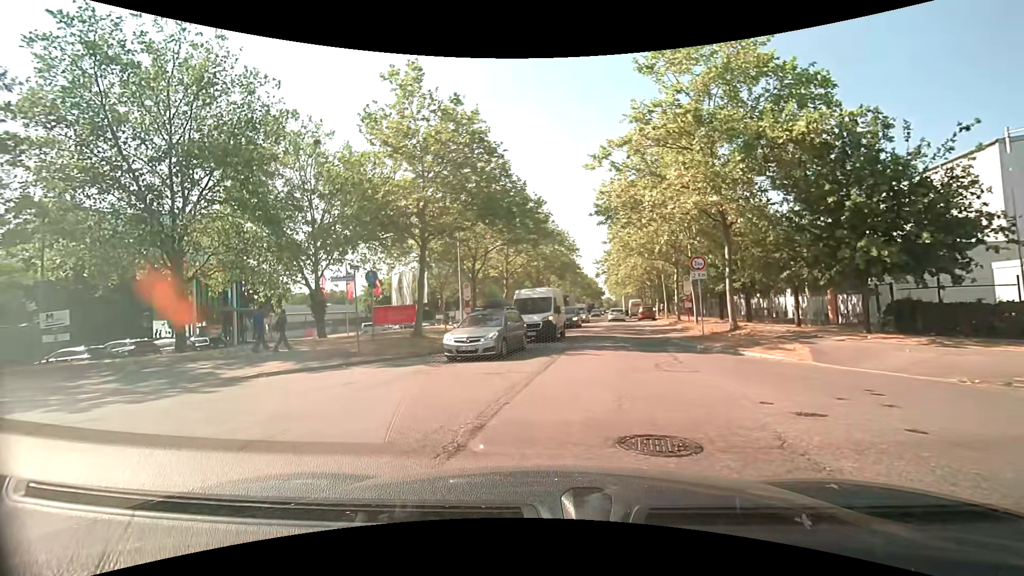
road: tertiary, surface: asphalt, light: Day
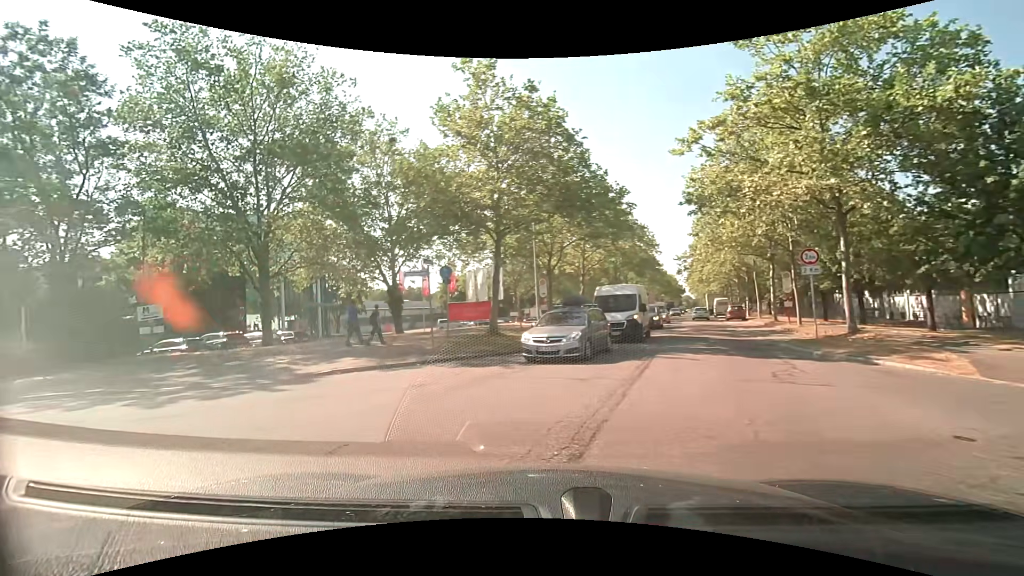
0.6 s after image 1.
(-0.1, +1.3) m; -7°
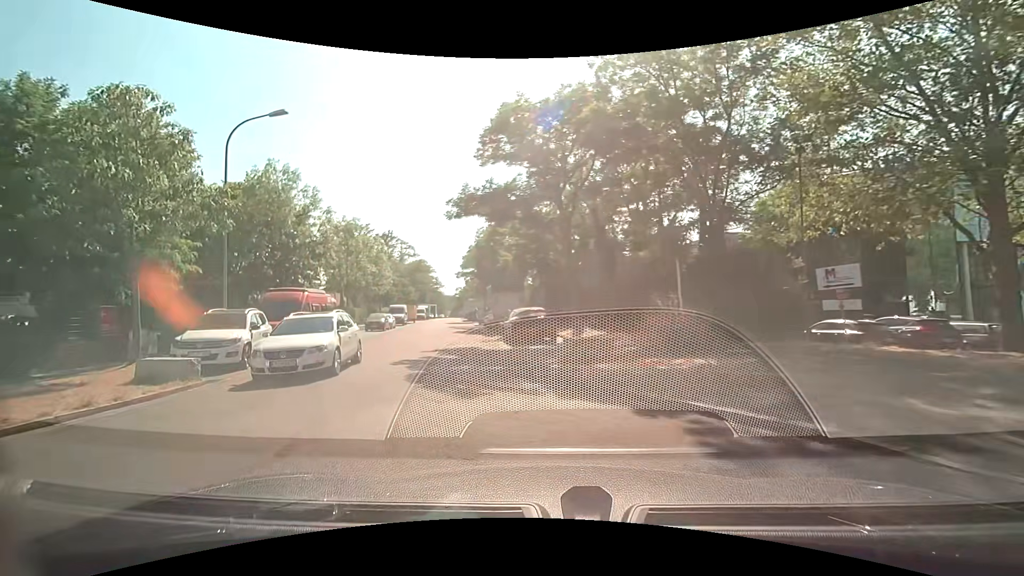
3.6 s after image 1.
(-5.3, +7.4) m; -62°
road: residential
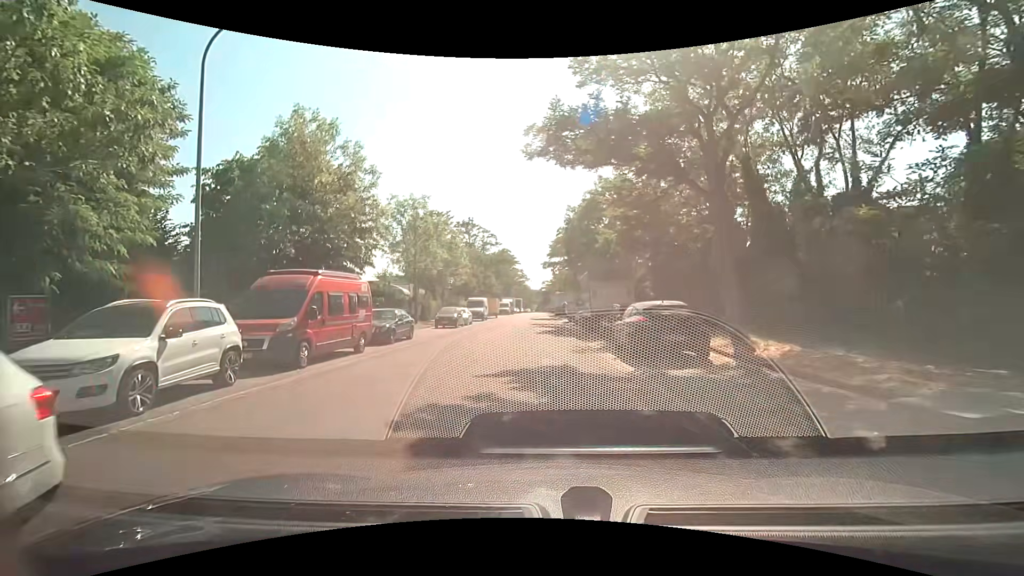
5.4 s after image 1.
(-1.1, +7.7) m; -11°
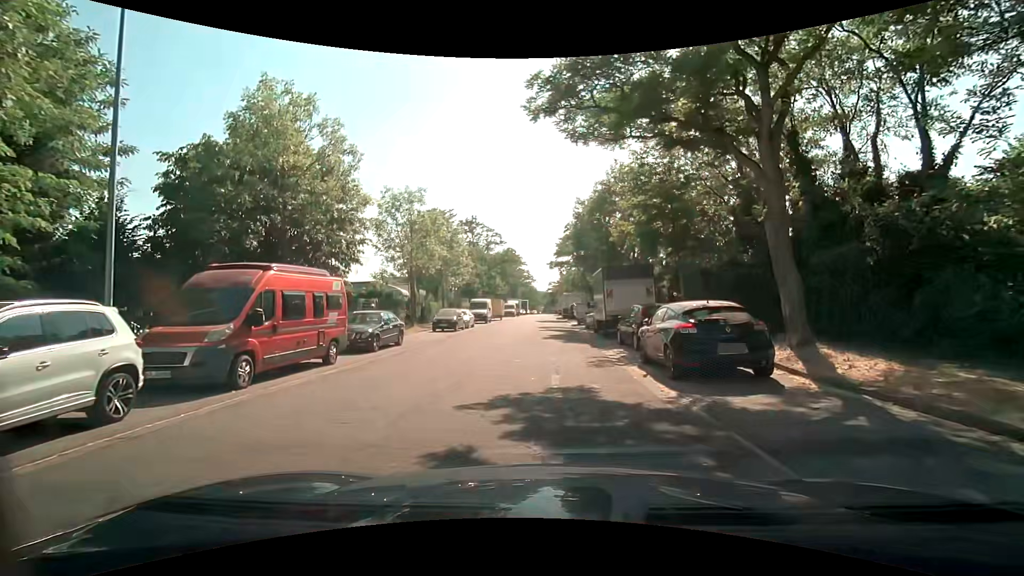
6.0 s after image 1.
(0.0, +2.9) m; 0°
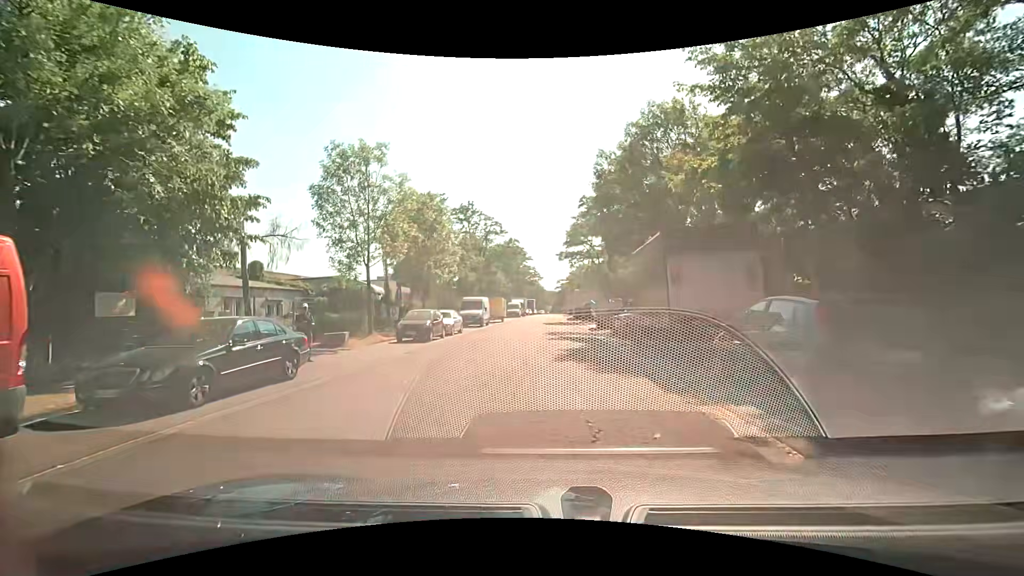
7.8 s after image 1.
(-0.2, +9.6) m; -3°
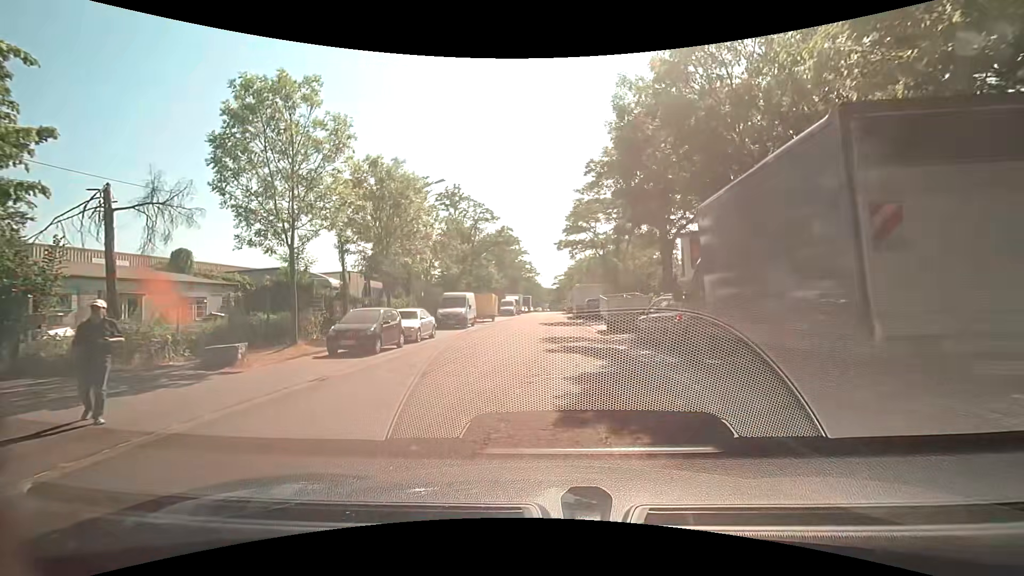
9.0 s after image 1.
(+0.1, +7.0) m; +1°
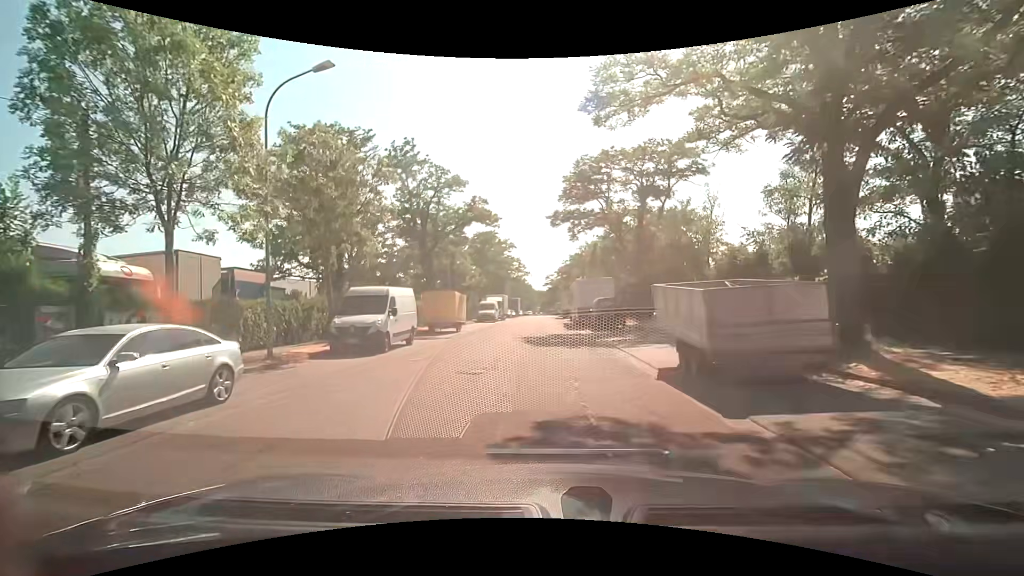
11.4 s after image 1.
(+0.4, +15.2) m; +2°
(0, +10) (0, +20) (0, +30) (0, +40) (0, +50) (0, +60) (0, +70) (0, +80) (0, +90) (0, +100) m
